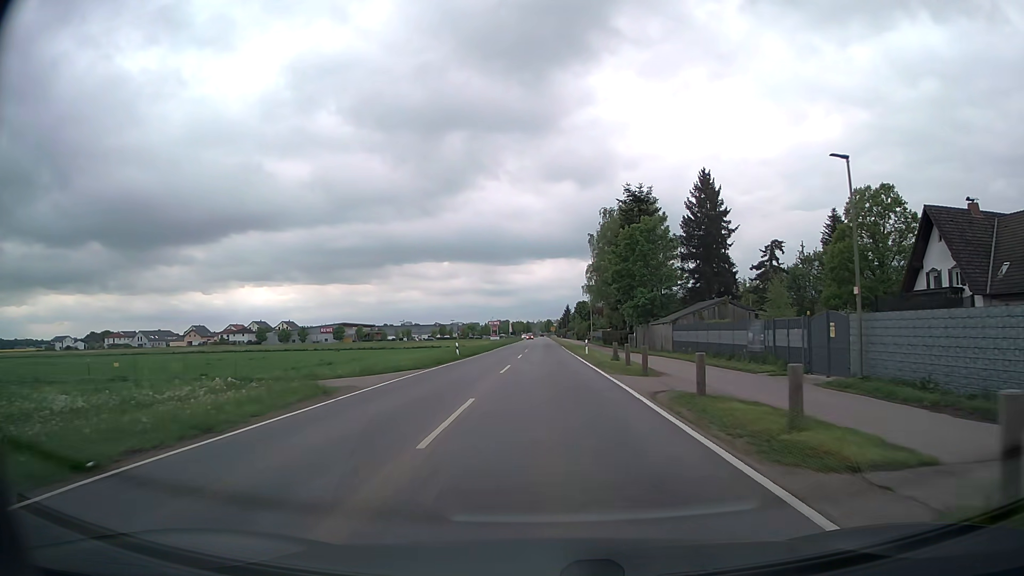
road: tertiary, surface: asphalt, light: Day
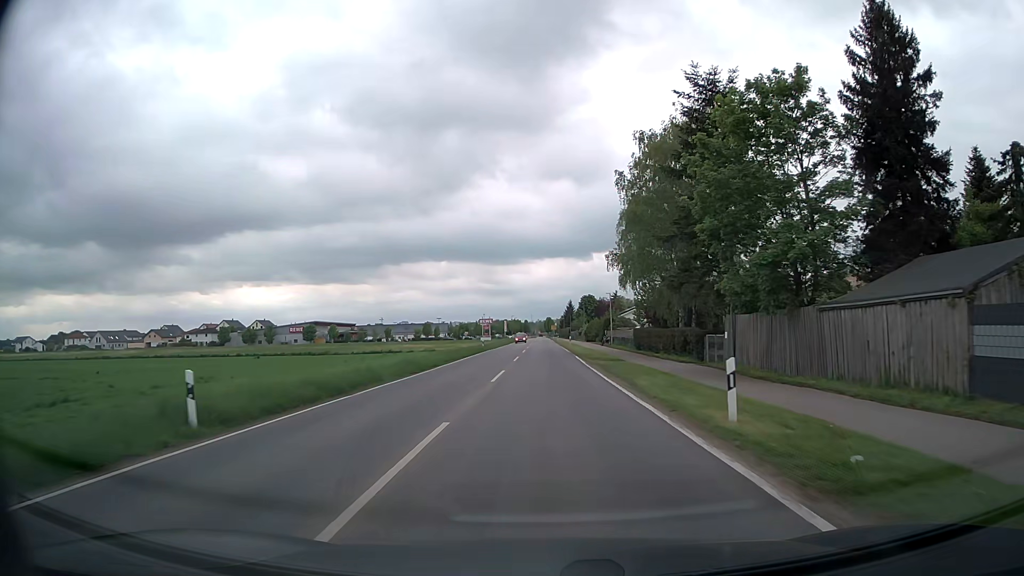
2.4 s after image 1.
(0.0, +33.8) m; 0°
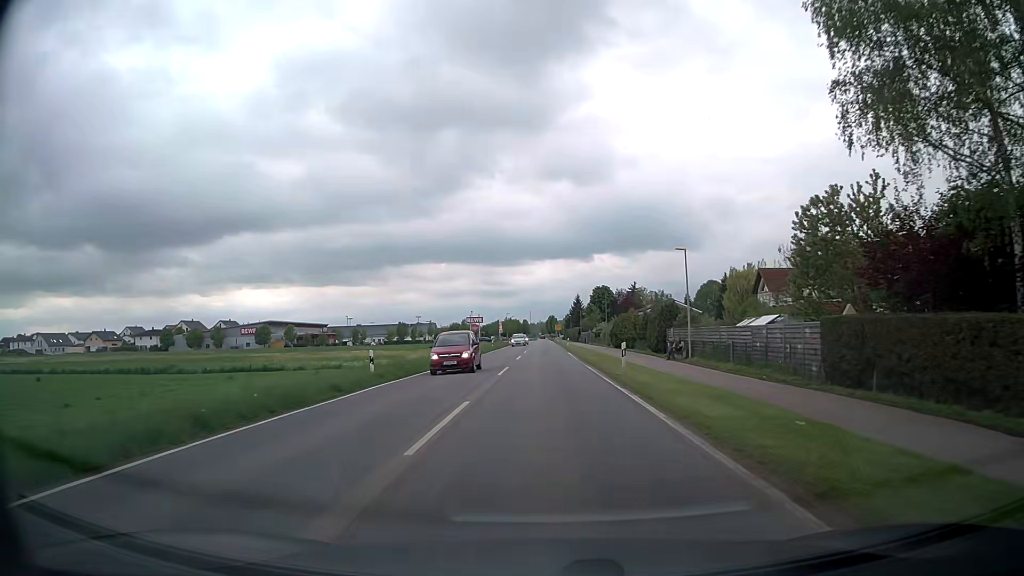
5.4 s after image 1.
(0.0, +42.0) m; 0°
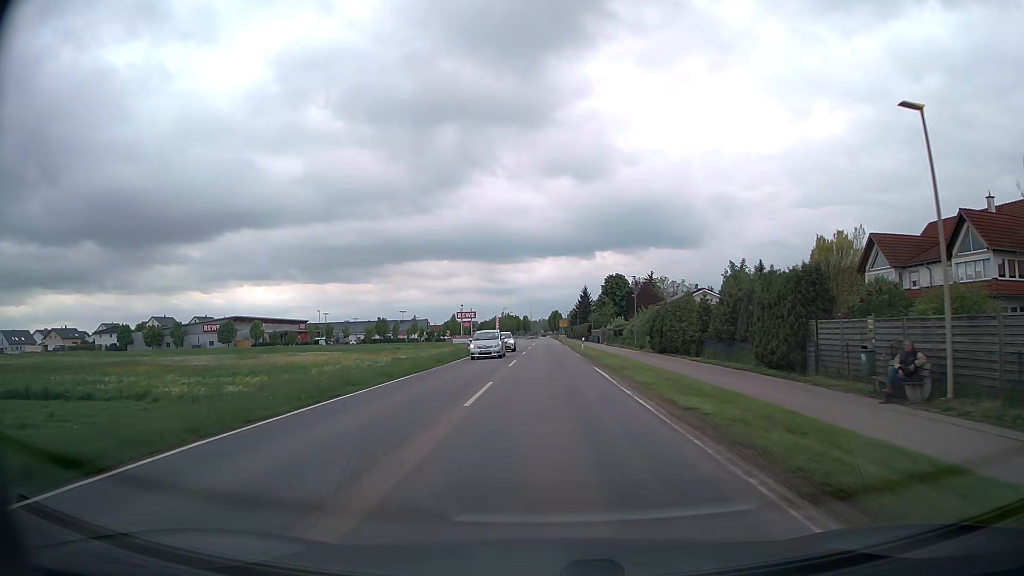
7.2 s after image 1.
(0.0, +25.1) m; -1°
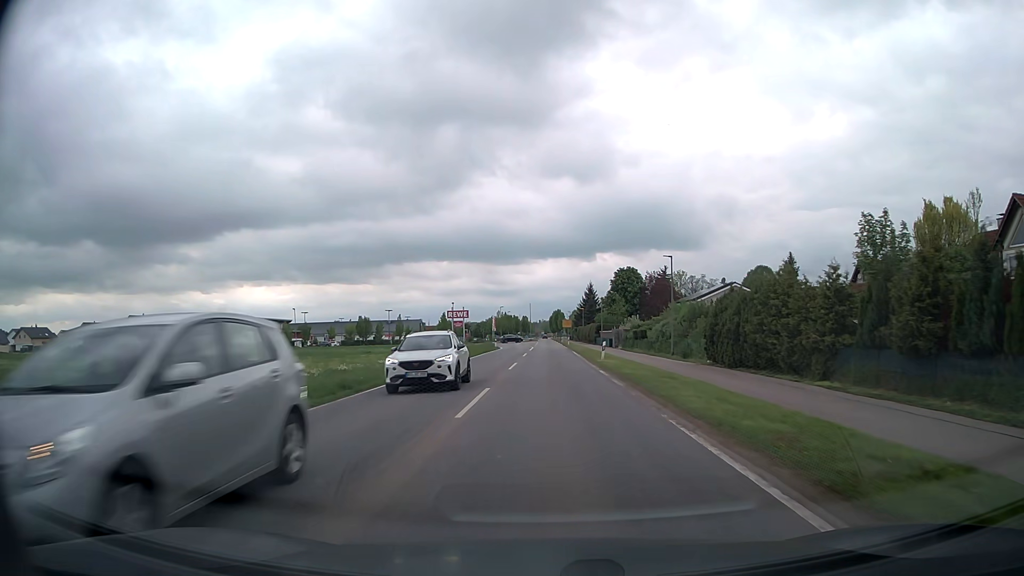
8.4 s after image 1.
(+0.1, +16.7) m; 0°
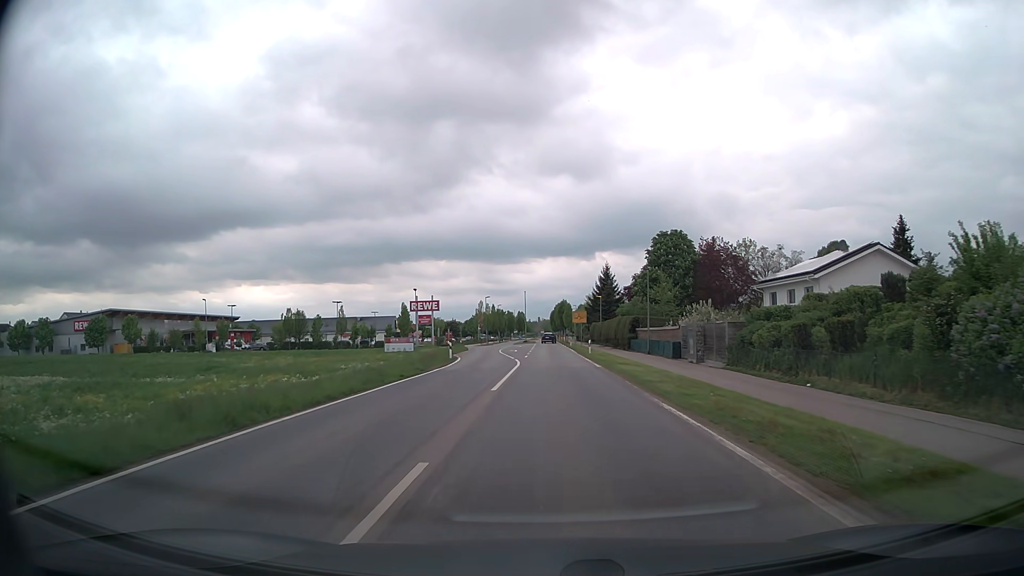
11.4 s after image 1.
(0.0, +39.9) m; 0°
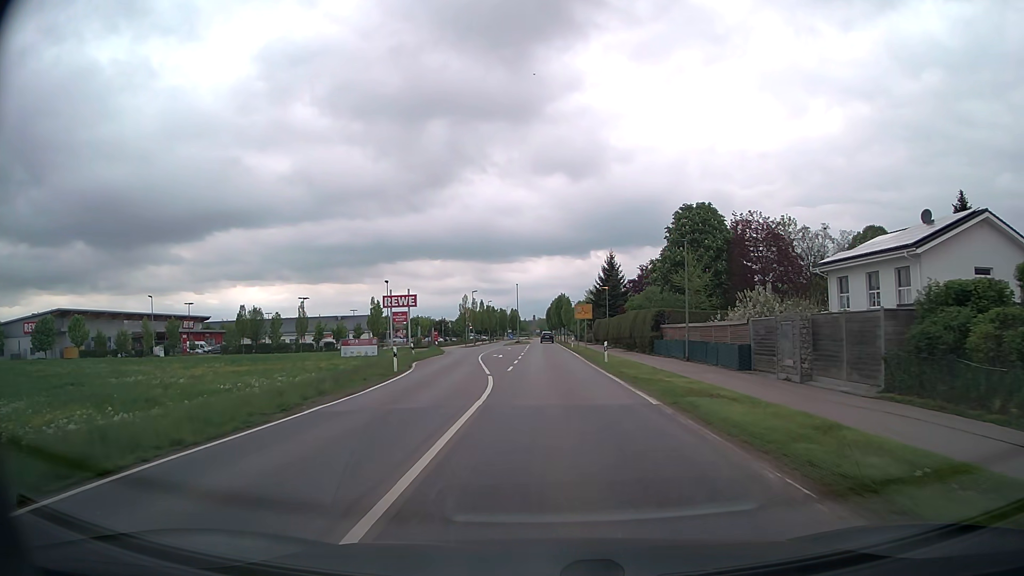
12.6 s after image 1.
(0.0, +15.0) m; 0°
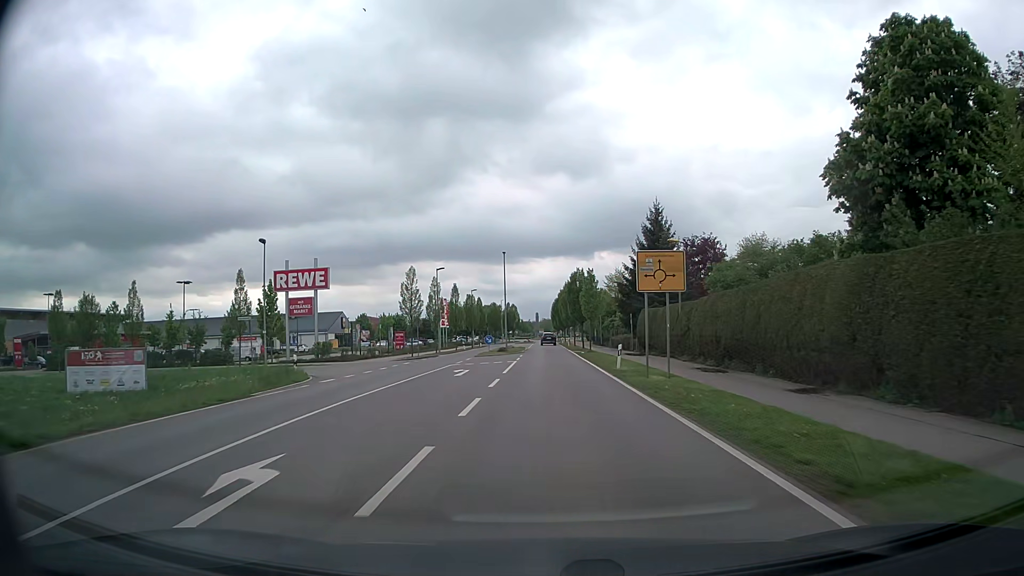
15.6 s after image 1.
(-0.1, +38.2) m; -1°
(0, +10) (0, +20) (0, +30) (0, +40) (0, +50) (0, +60) (0, +70) (0, +80) (-1, +90) (-3, +100) m
